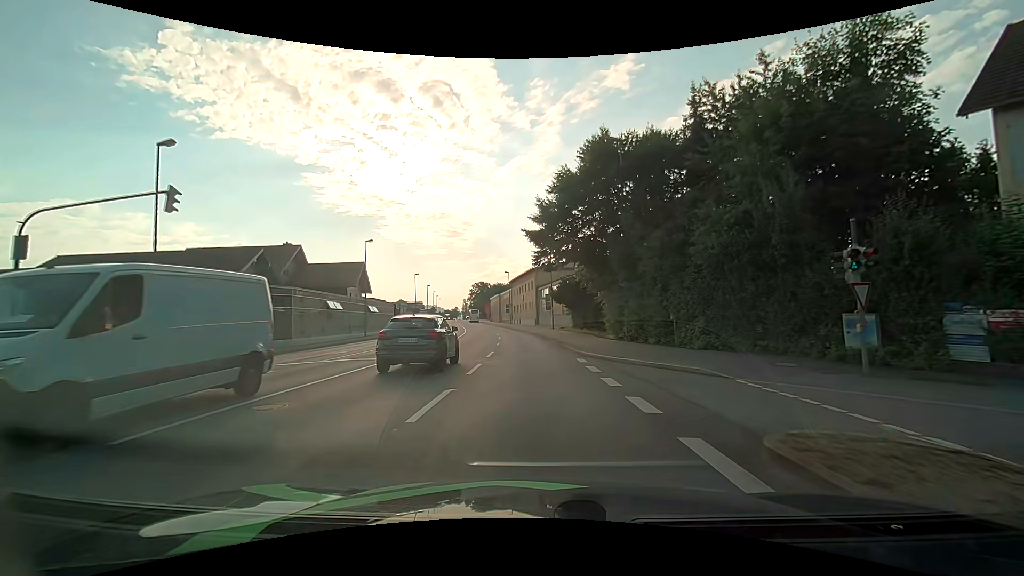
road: primary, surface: asphalt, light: Day
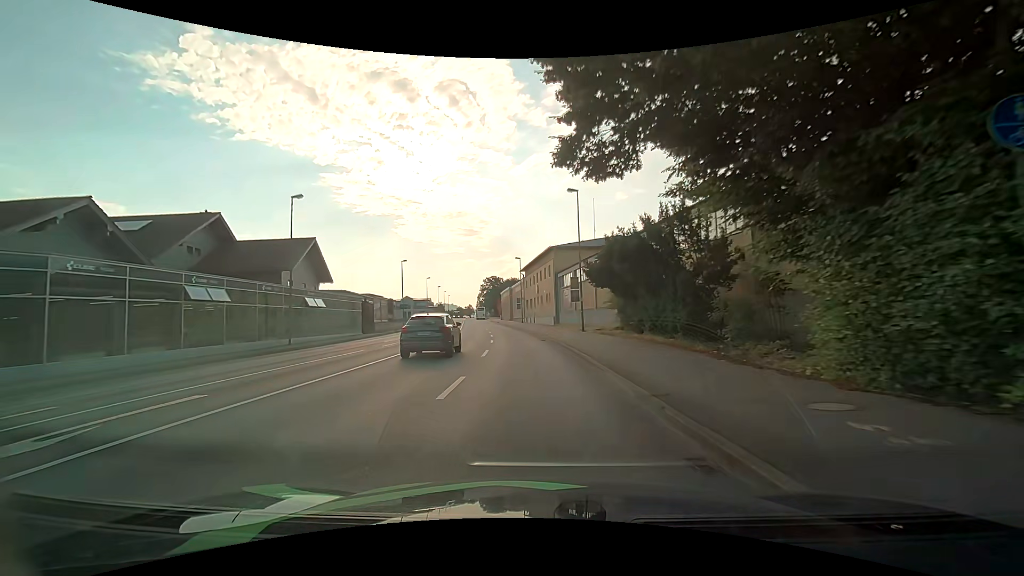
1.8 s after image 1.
(-0.3, +19.7) m; -2°
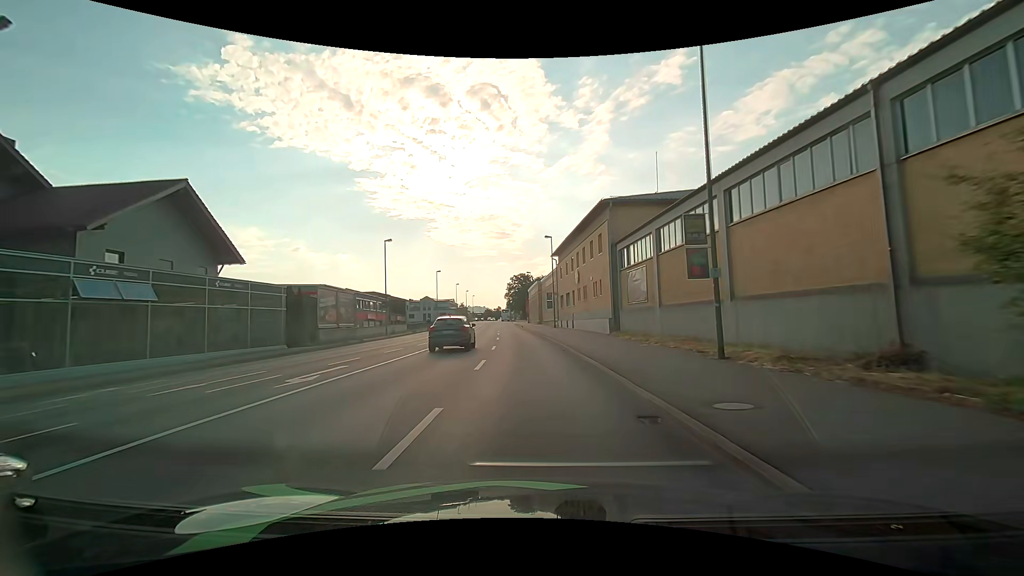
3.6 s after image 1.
(-0.5, +22.3) m; -3°
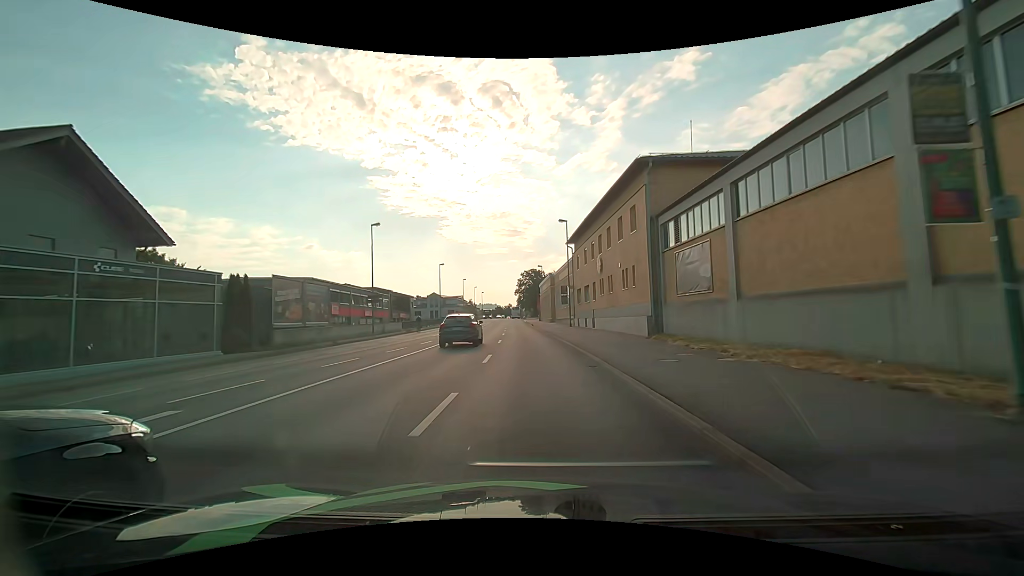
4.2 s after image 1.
(-0.1, +7.9) m; -1°
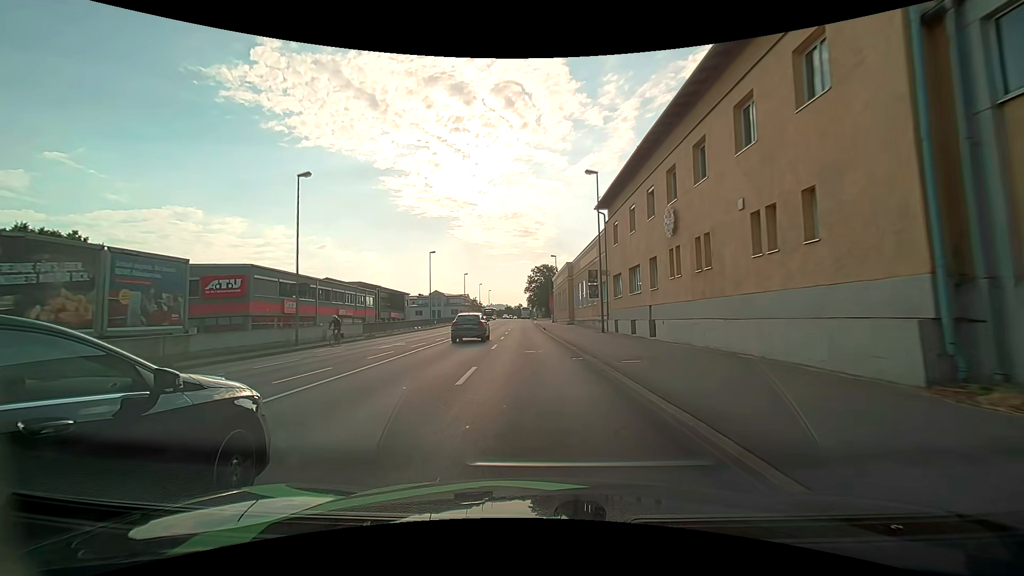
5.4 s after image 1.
(-0.3, +16.1) m; -1°
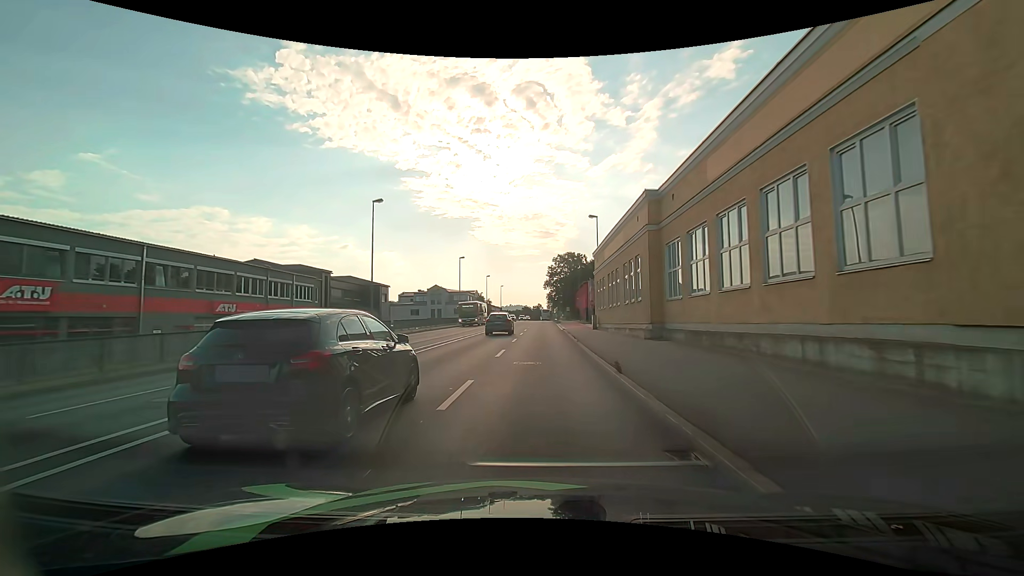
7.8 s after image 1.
(-0.9, +30.9) m; -2°
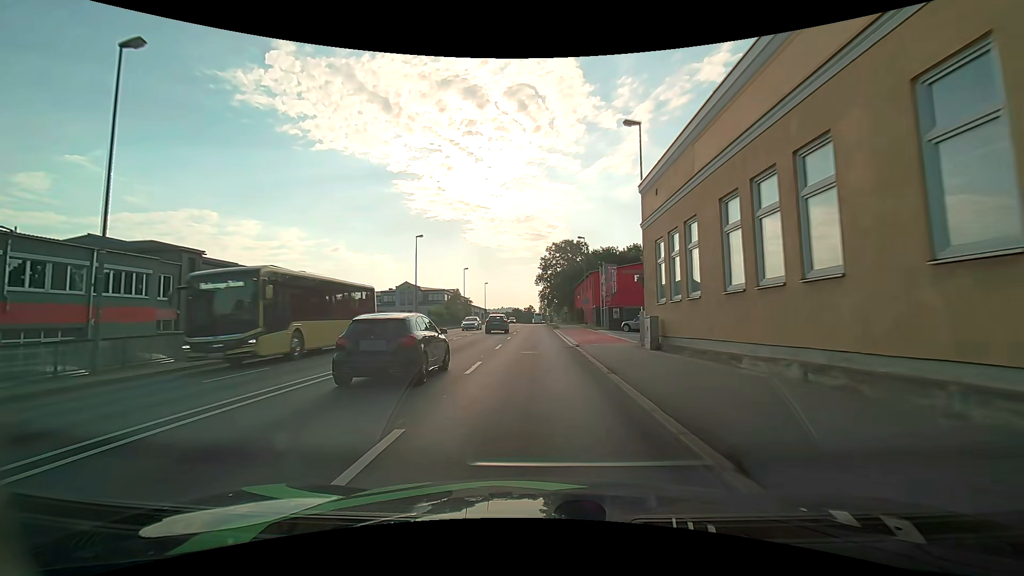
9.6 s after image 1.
(+0.2, +22.6) m; +1°
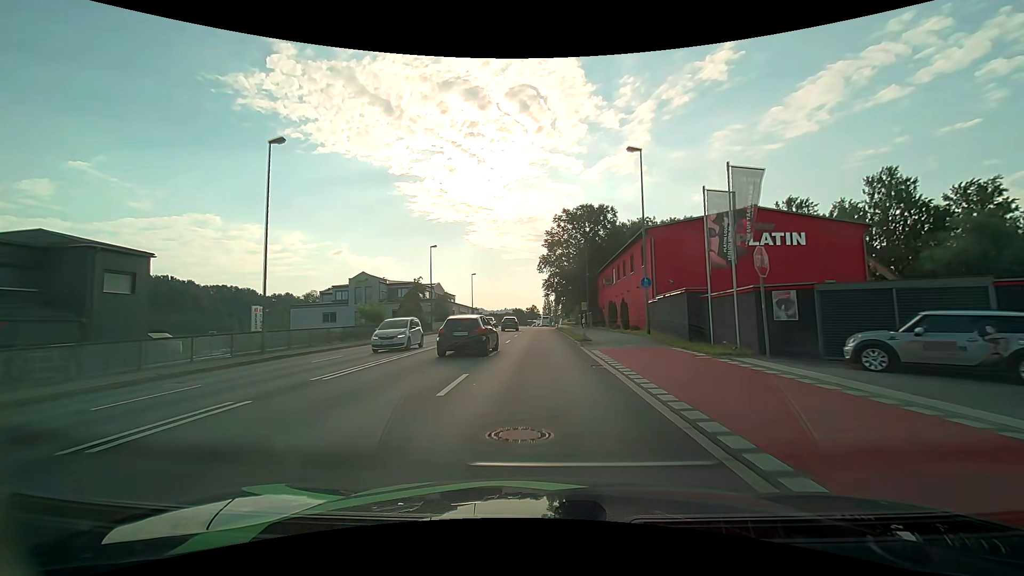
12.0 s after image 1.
(0.0, +30.4) m; 0°
(0, +10) (0, +20) (0, +30) (0, +40) (0, +50) (0, +60) (0, +70) (0, +80) (0, +90) (0, +100) m
